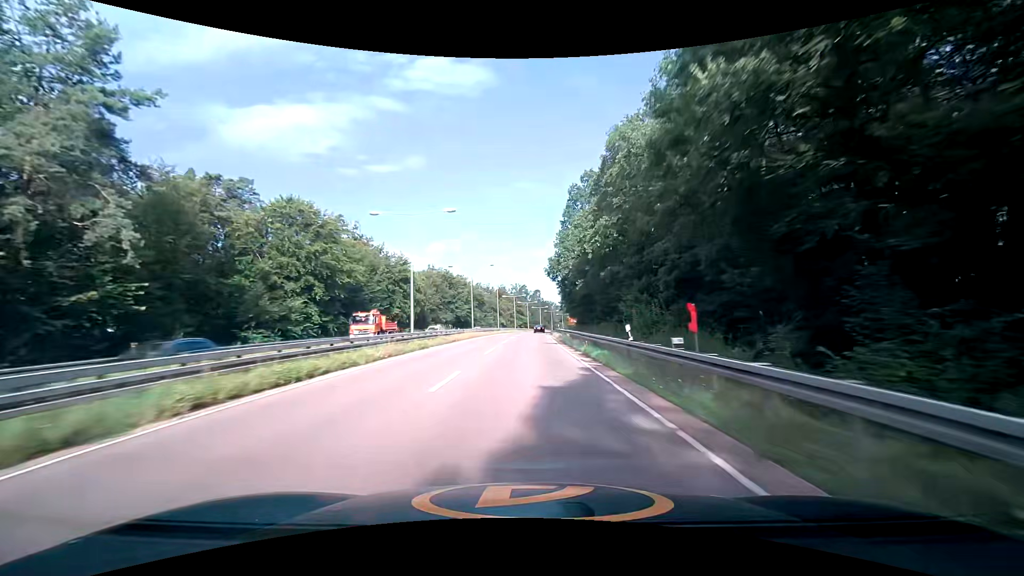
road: trunk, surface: asphalt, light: Day
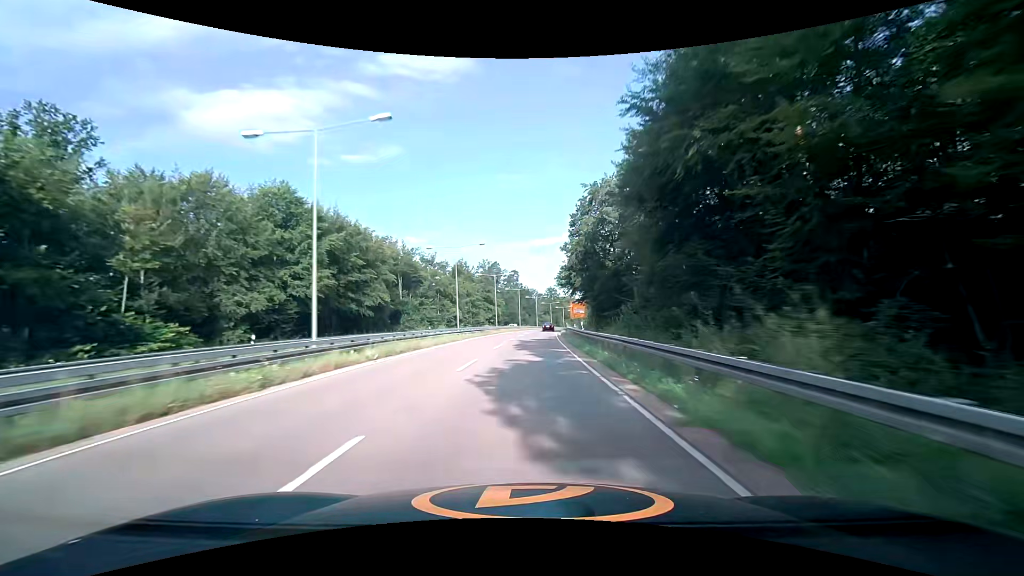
(+1.2, +79.6) m; +2°
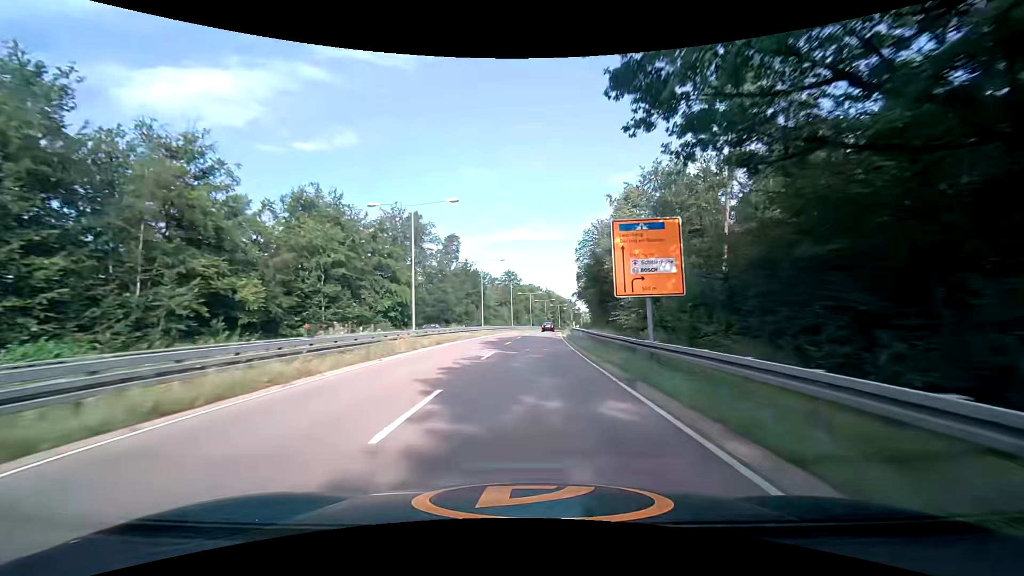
(+2.8, +79.7) m; +5°
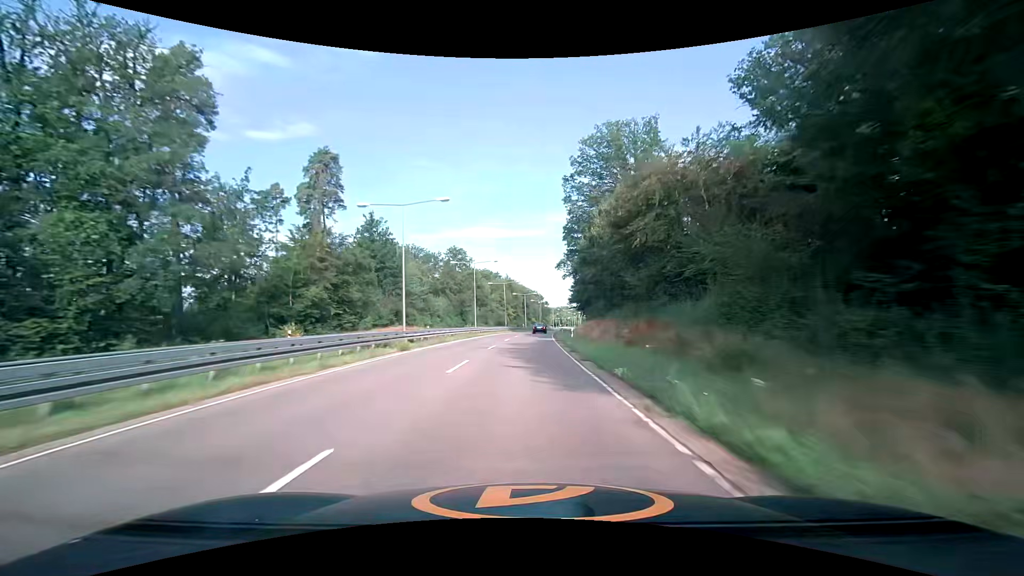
(+2.5, +63.7) m; +5°
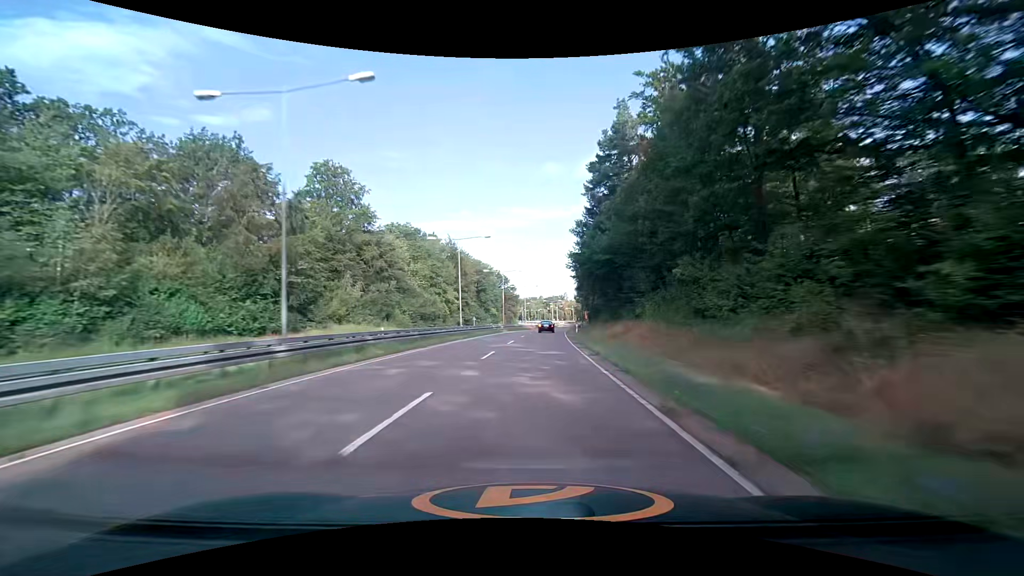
(+2.6, +79.6) m; +3°
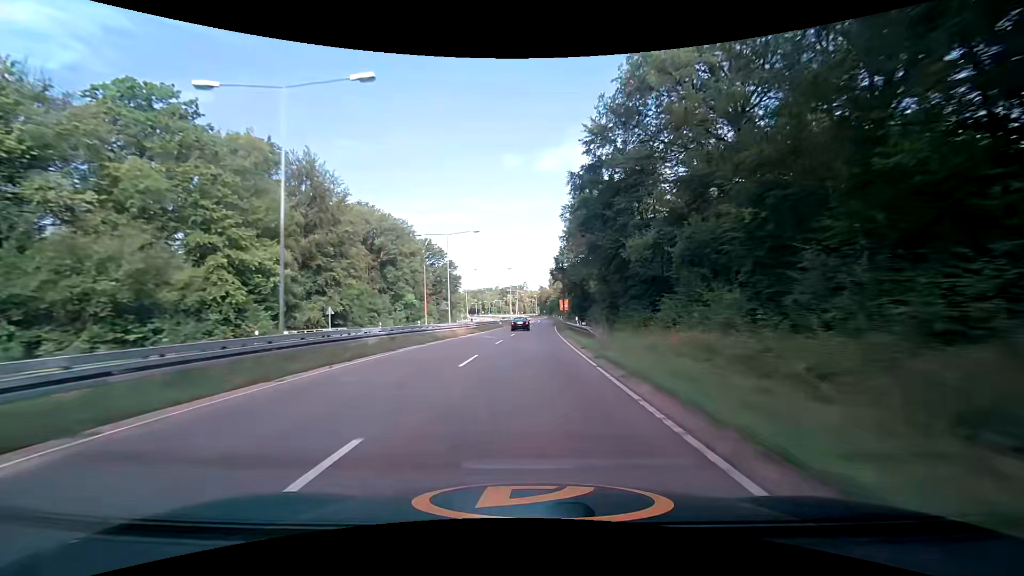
(+3.0, +61.8) m; +5°
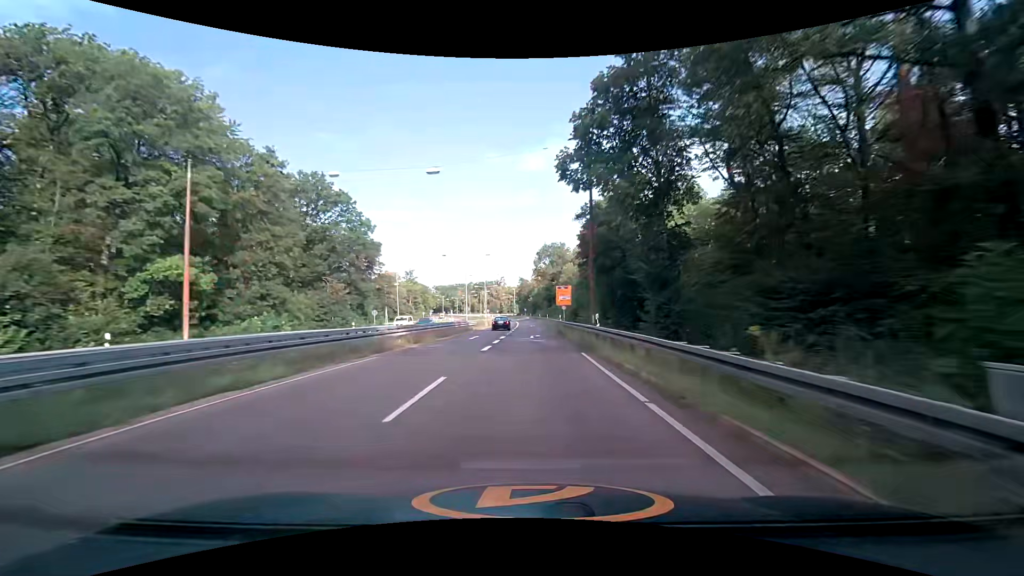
(+1.3, +54.8) m; +3°
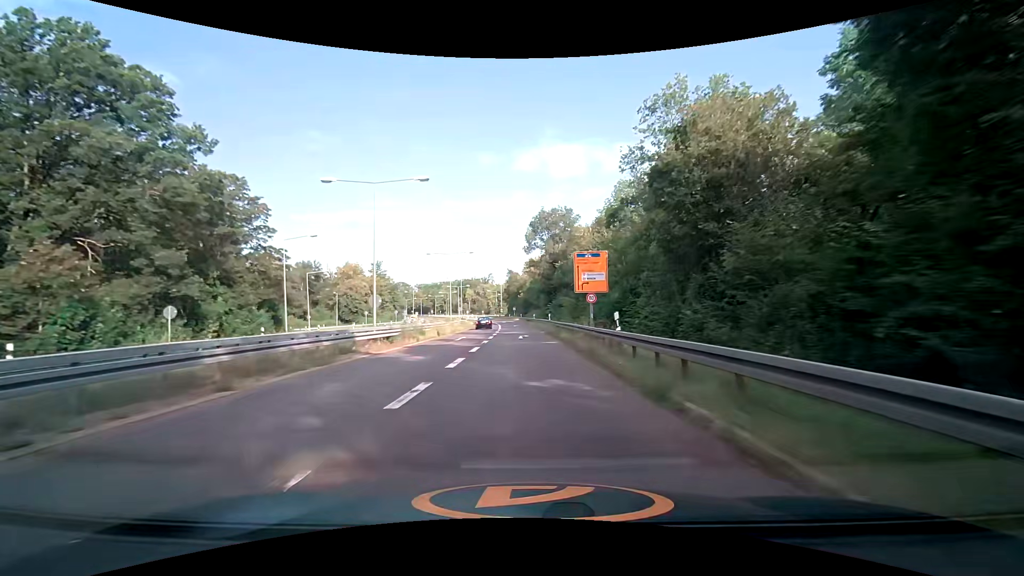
(+0.3, +35.2) m; +2°
(0, +10) (0, +20) (0, +30) (-1, +40) (-1, +50) (-2, +60) (-2, +70) (-3, +80) (-4, +90) (-5, +100) m
